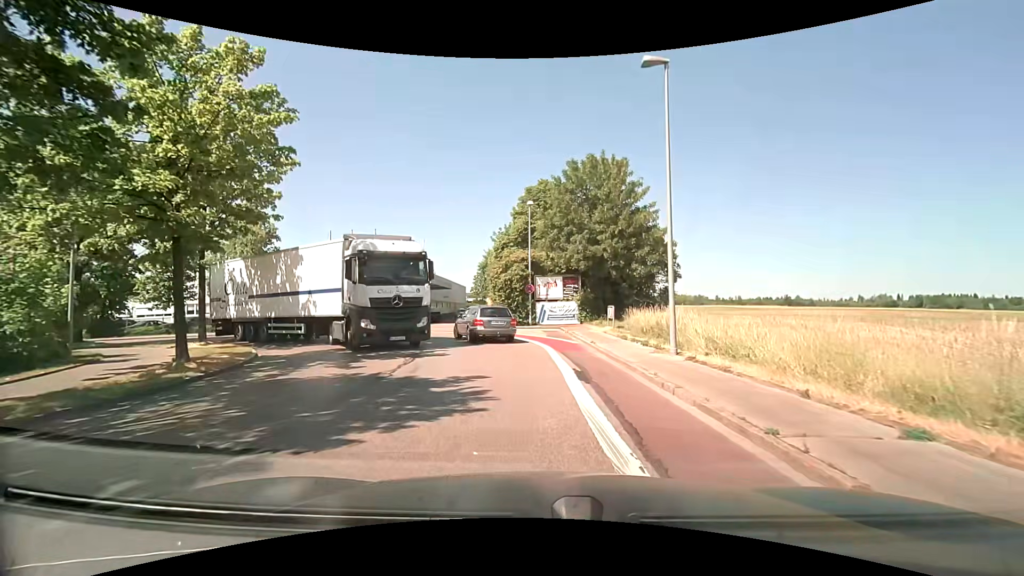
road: tertiary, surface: asphalt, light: Day
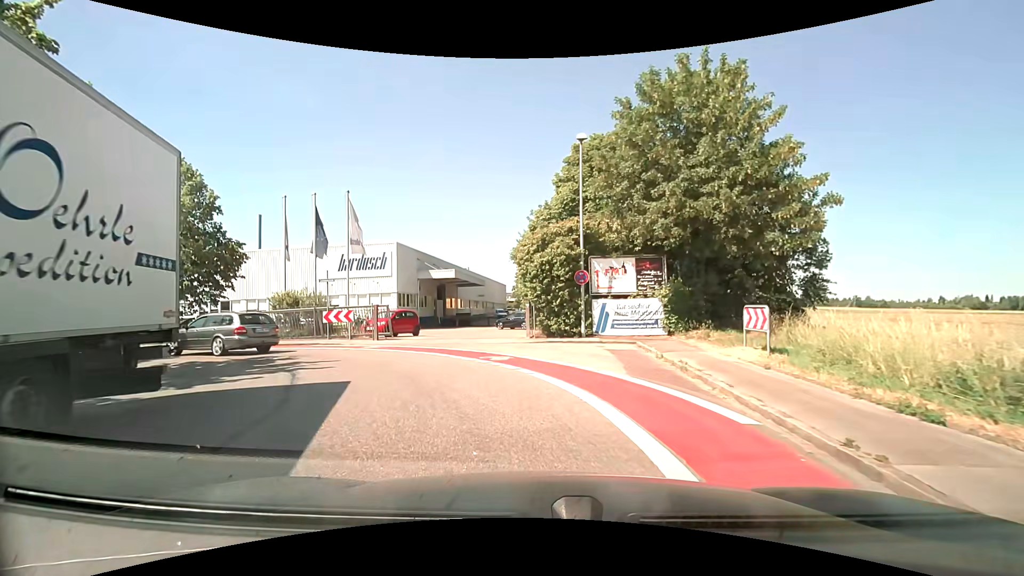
(-0.3, +13.0) m; -6°
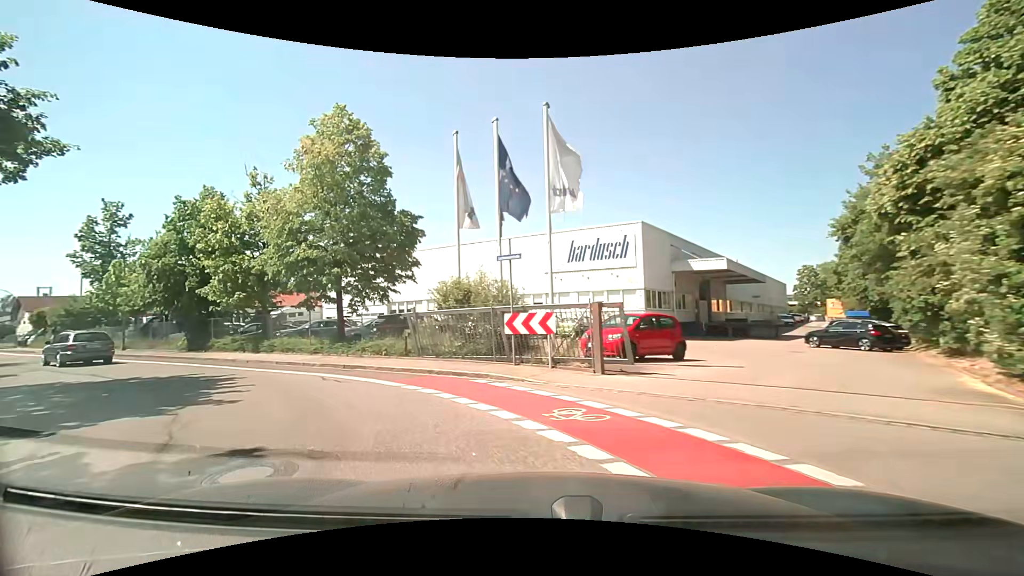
(-2.2, +12.1) m; -27°
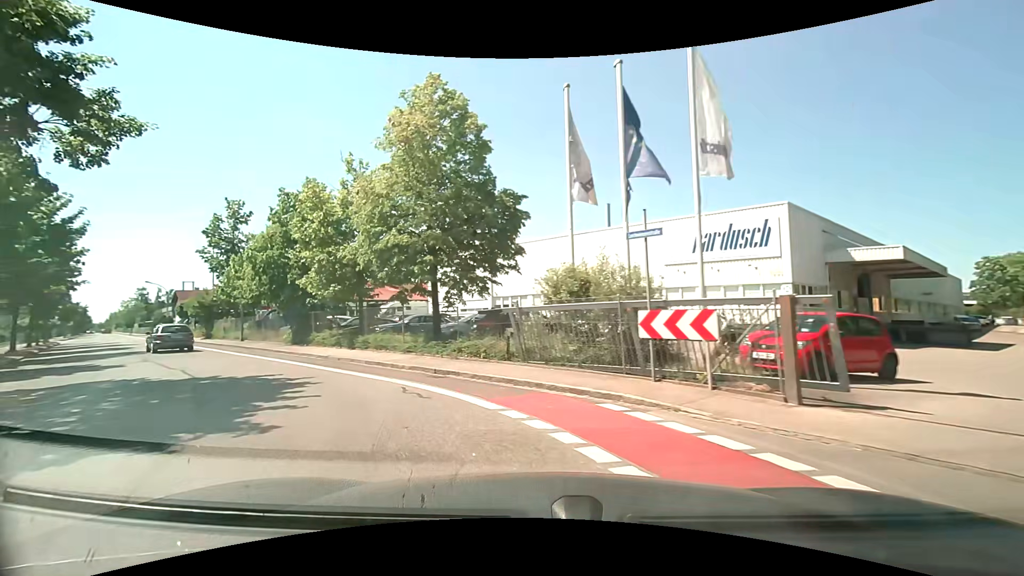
(-0.3, +3.1) m; -12°
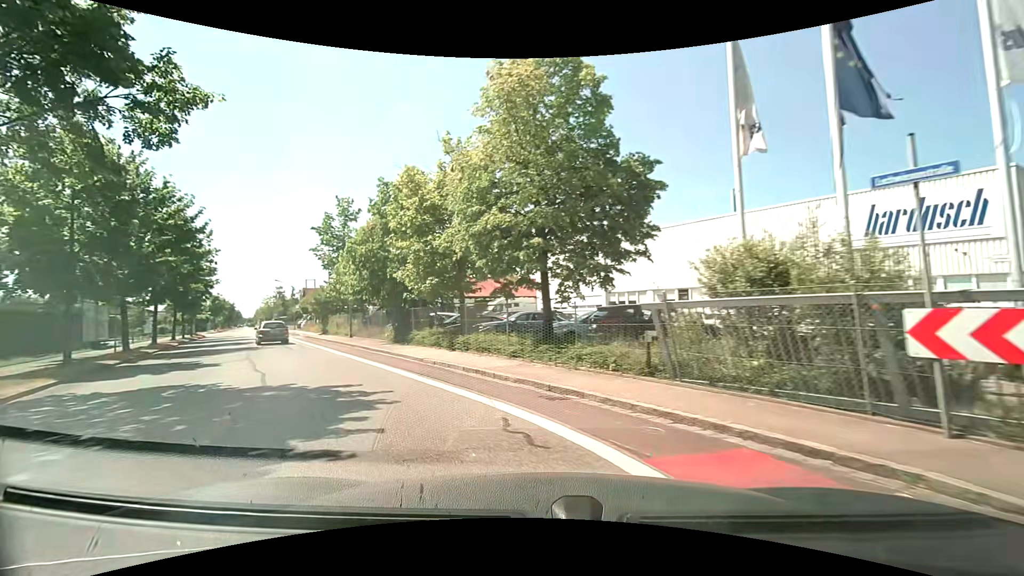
(-0.3, +3.3) m; -13°
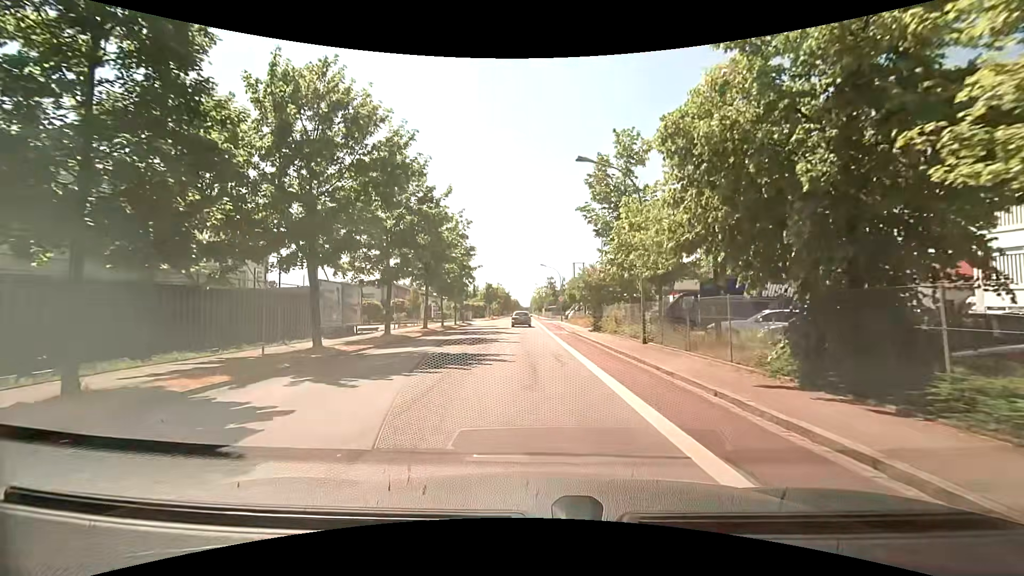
(-5.3, +14.6) m; -29°
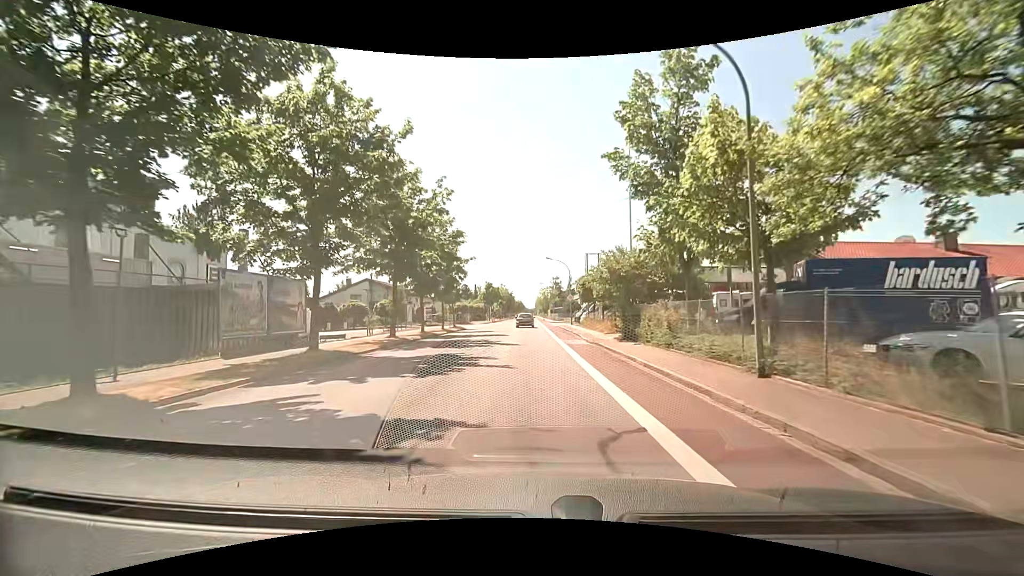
(0.0, +9.8) m; 0°
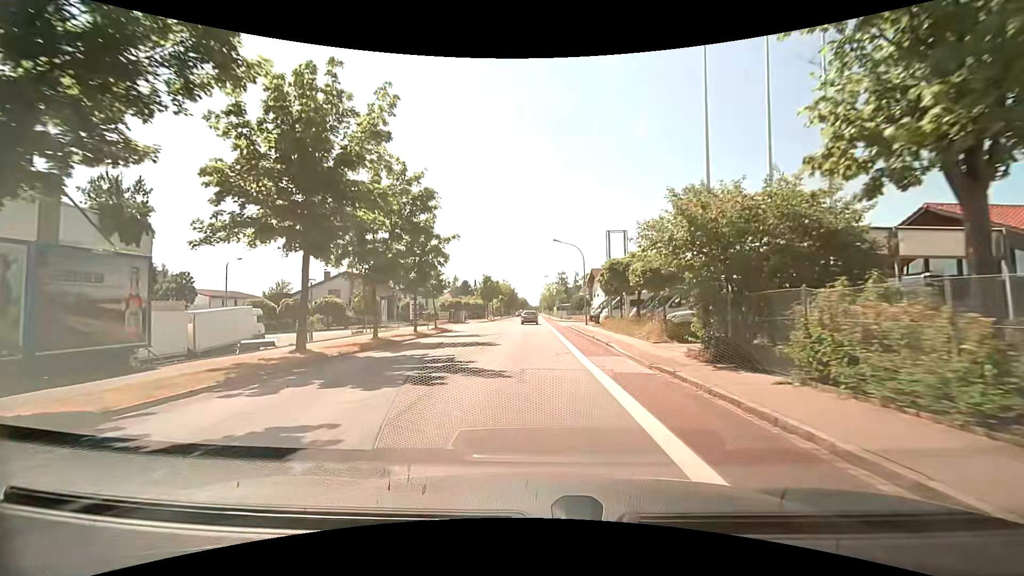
(-0.1, +11.5) m; -1°
(0, +10) (0, +20) (0, +30) (0, +40) (0, +50) (0, +60) (0, +70) (0, +80) (0, +90) (0, +100) m
